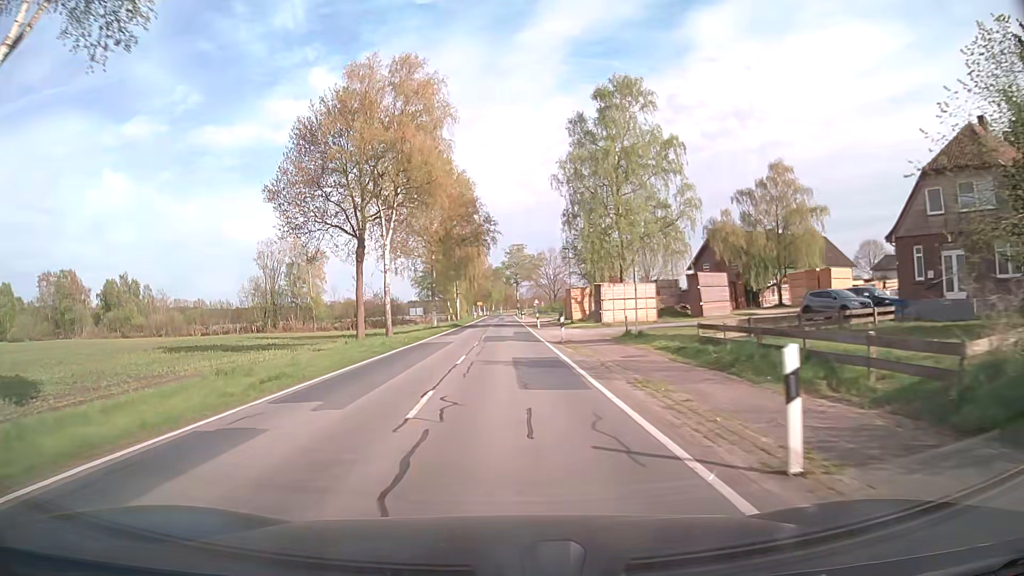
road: secondary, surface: asphalt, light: Day
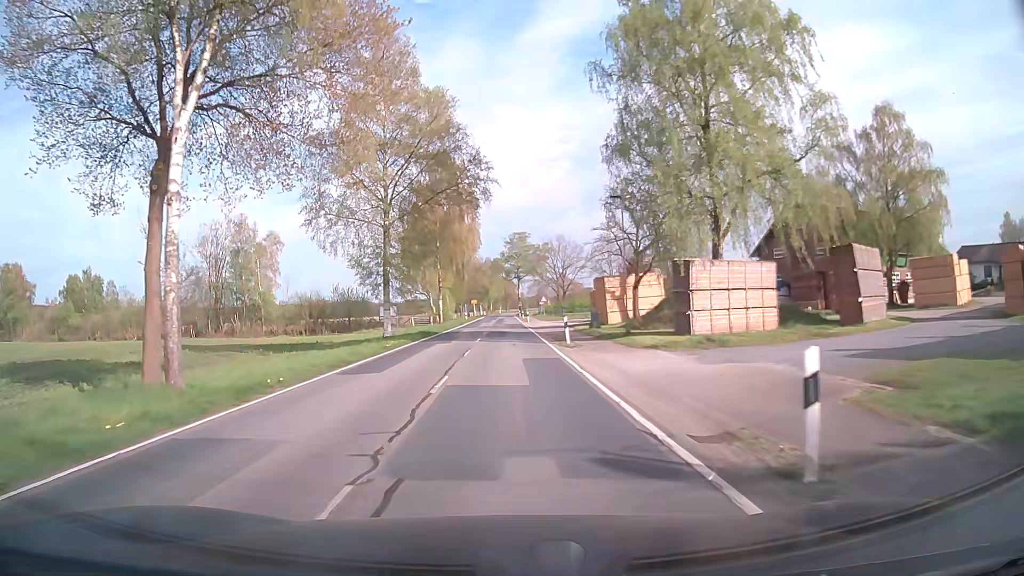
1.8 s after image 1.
(-0.1, +23.6) m; 0°
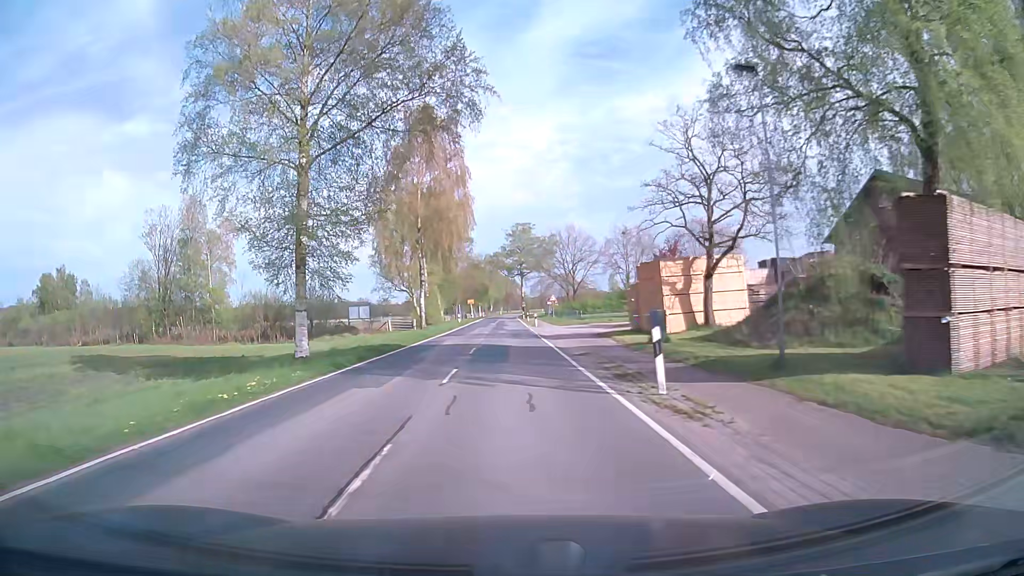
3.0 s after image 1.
(0.0, +15.8) m; 0°
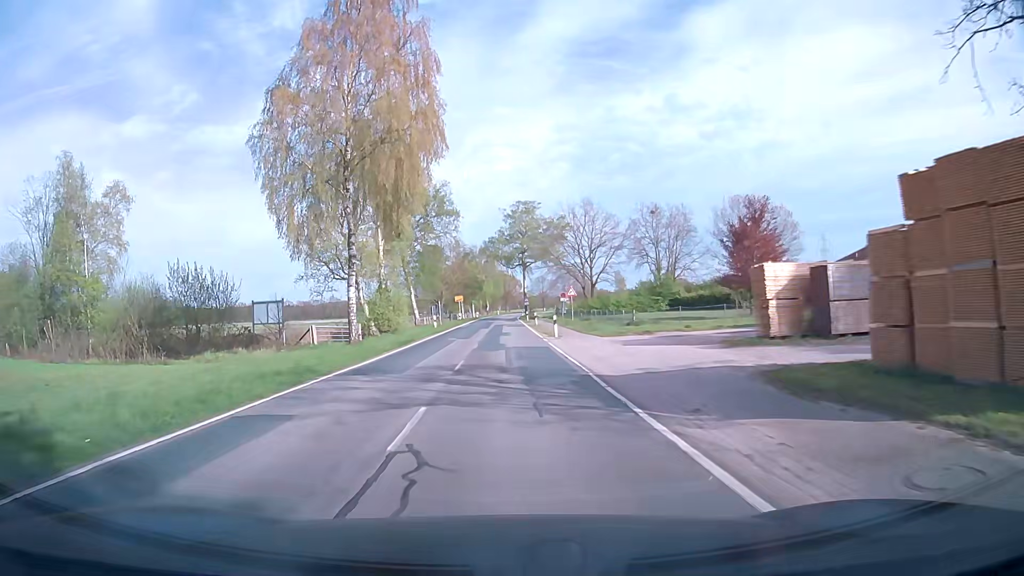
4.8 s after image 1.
(+0.1, +23.5) m; +1°
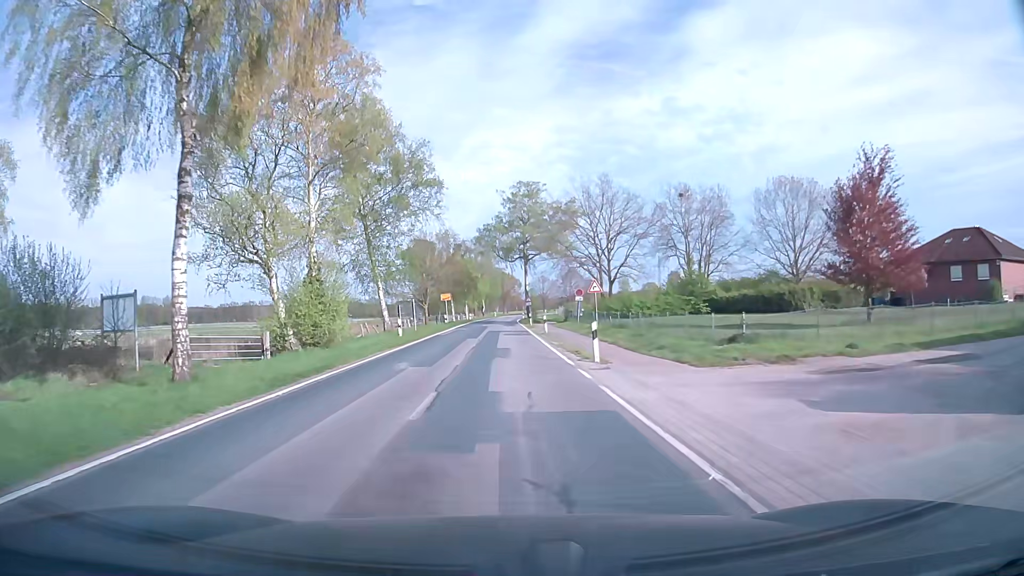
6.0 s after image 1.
(-0.1, +15.6) m; 0°
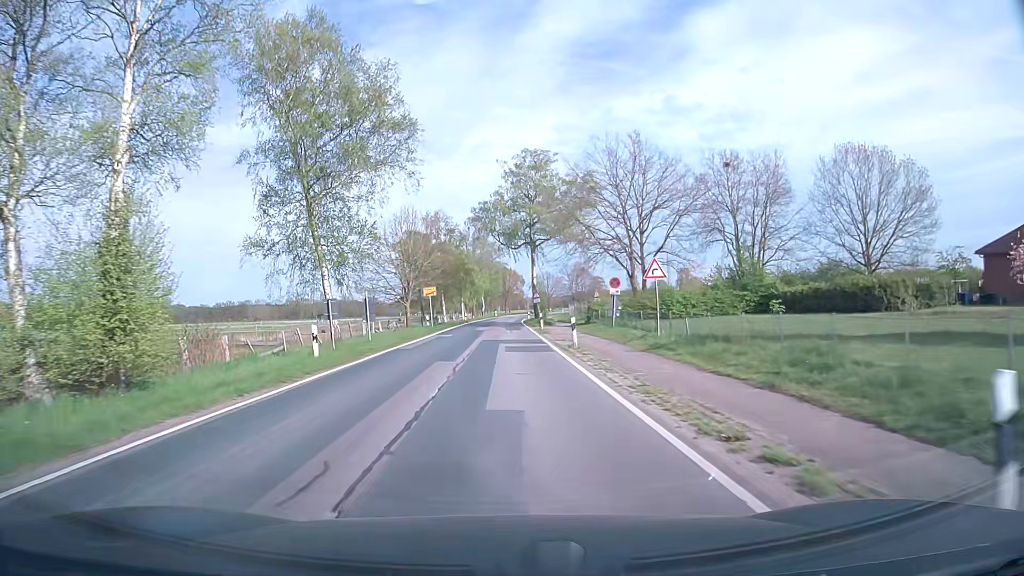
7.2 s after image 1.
(0.0, +15.5) m; 0°
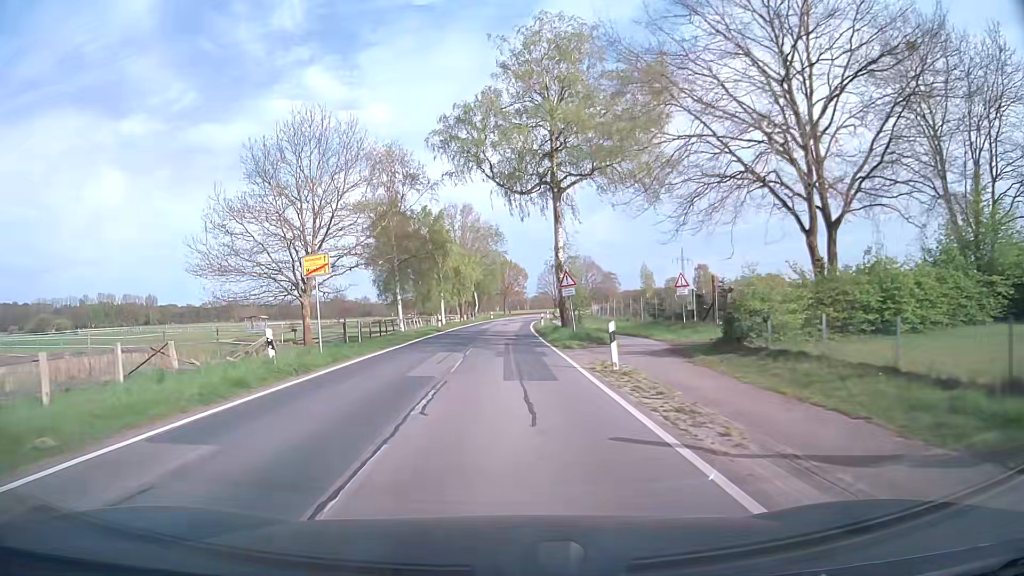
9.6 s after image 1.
(+0.1, +30.6) m; 0°
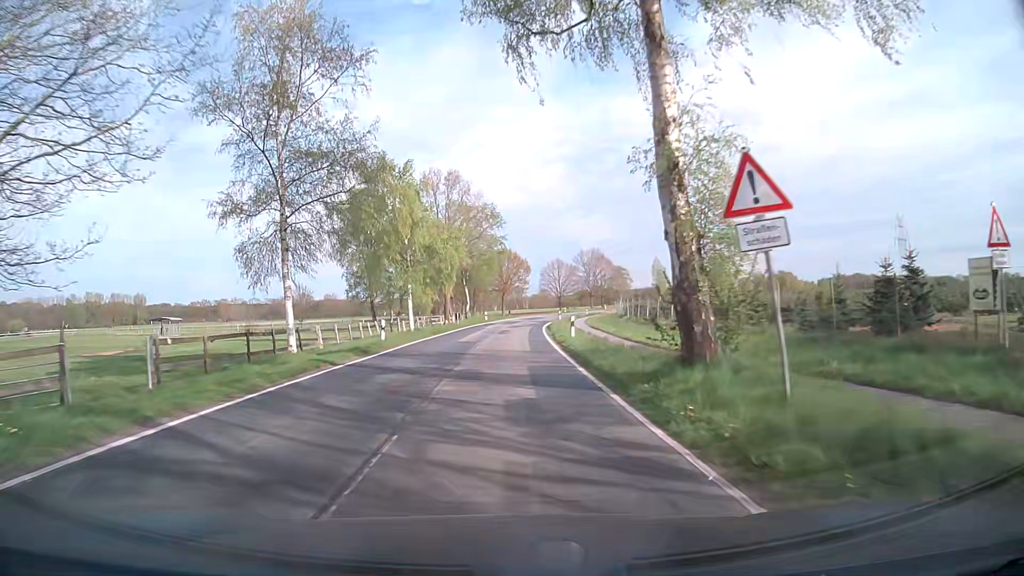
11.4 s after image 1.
(-0.1, +22.6) m; 0°
(0, +10) (0, +20) (0, +30) (+1, +40) (+1, +50) (+2, +60) (+3, +70) (+4, +80) (+6, +90) (+8, +99) m
